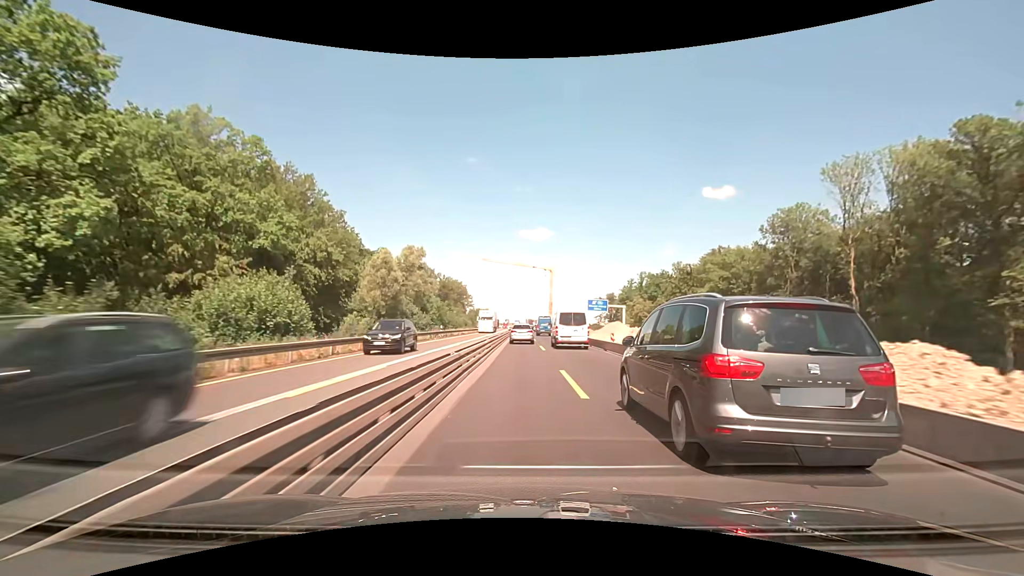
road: motorway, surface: concrete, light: Day
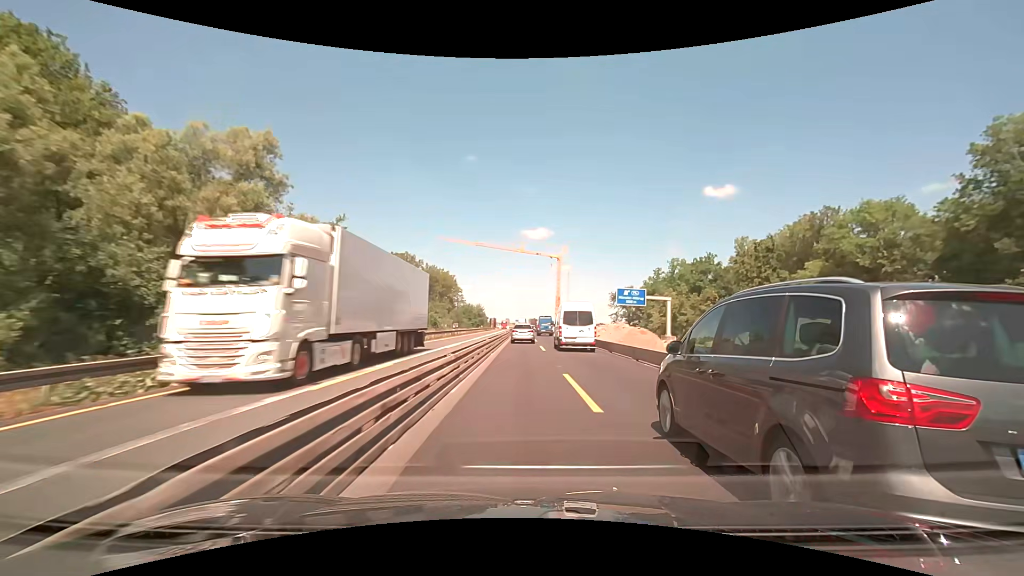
(0.0, +37.8) m; 0°
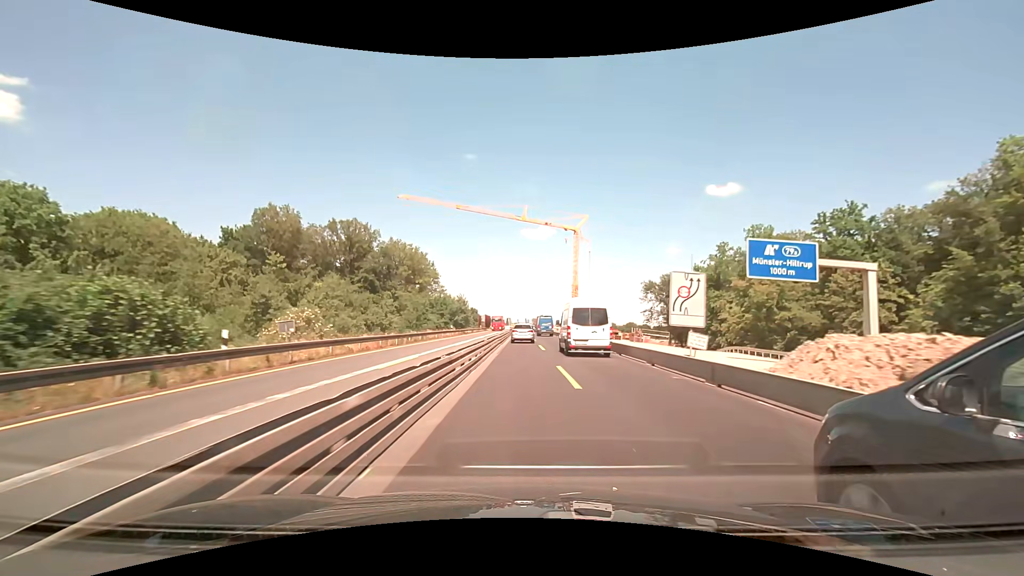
(0.0, +50.6) m; 0°
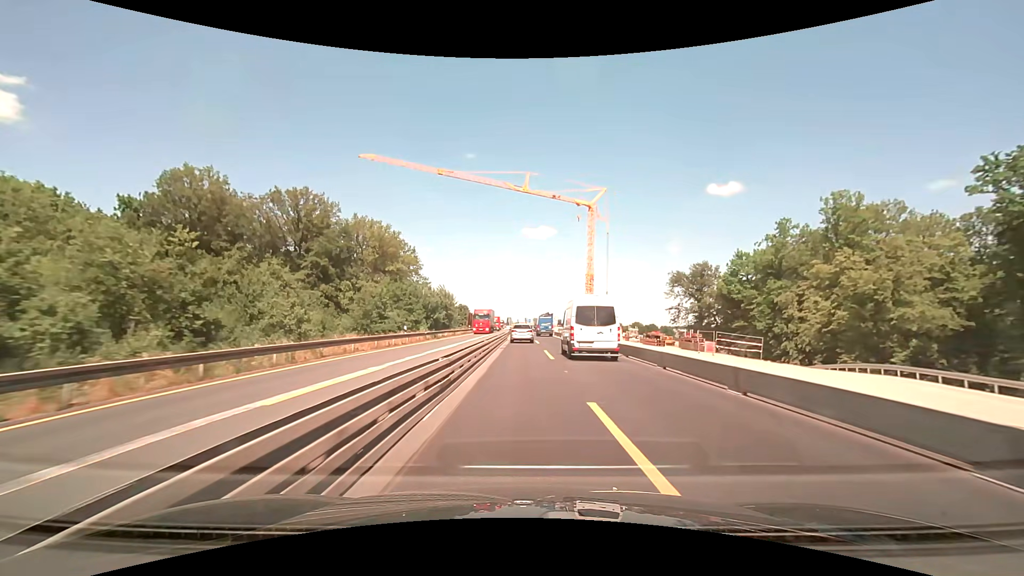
(-0.1, +25.4) m; 0°
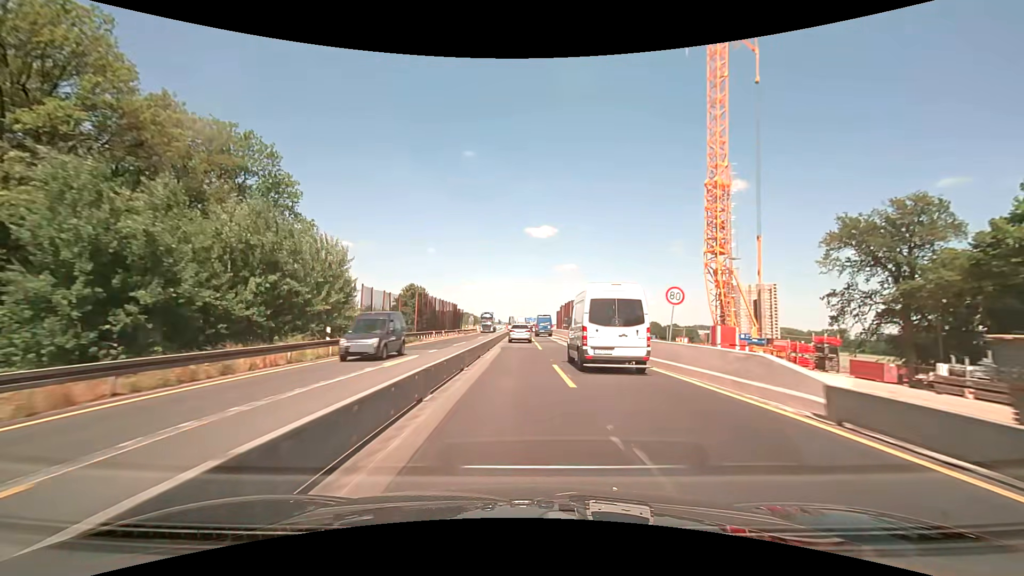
(-0.1, +63.3) m; 0°
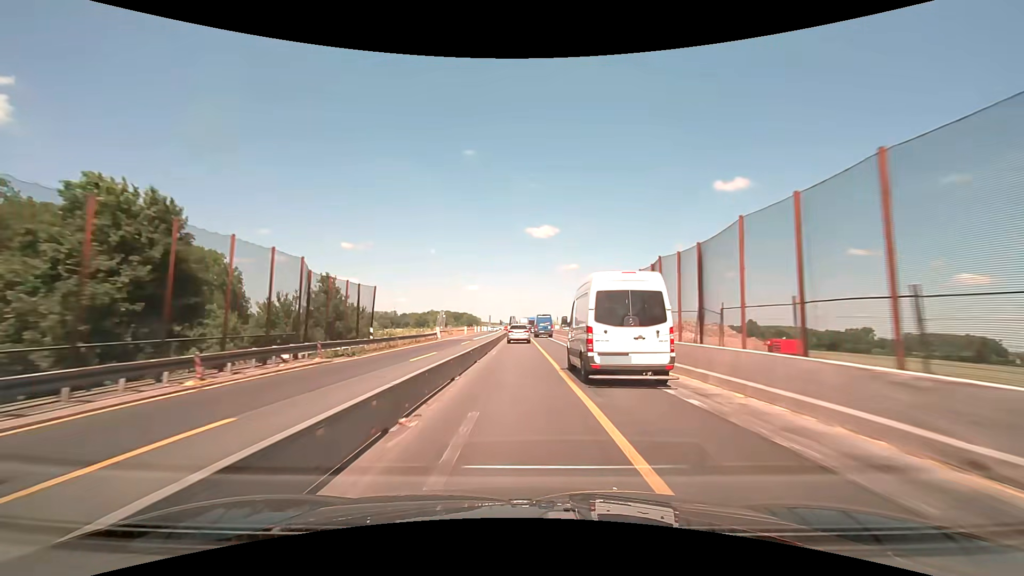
(-0.2, +50.6) m; 0°
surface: asphalt
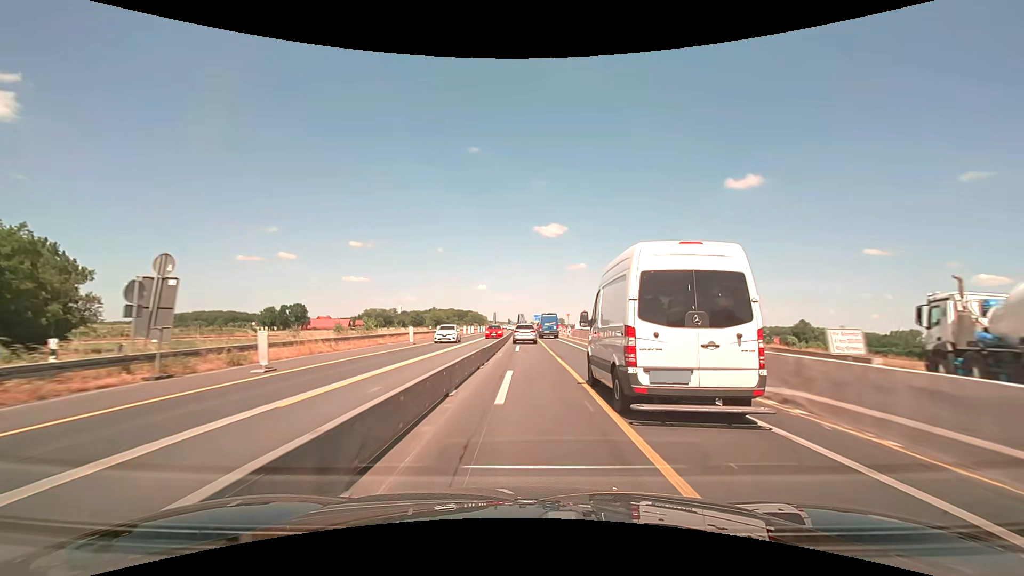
(-0.5, +63.3) m; -1°
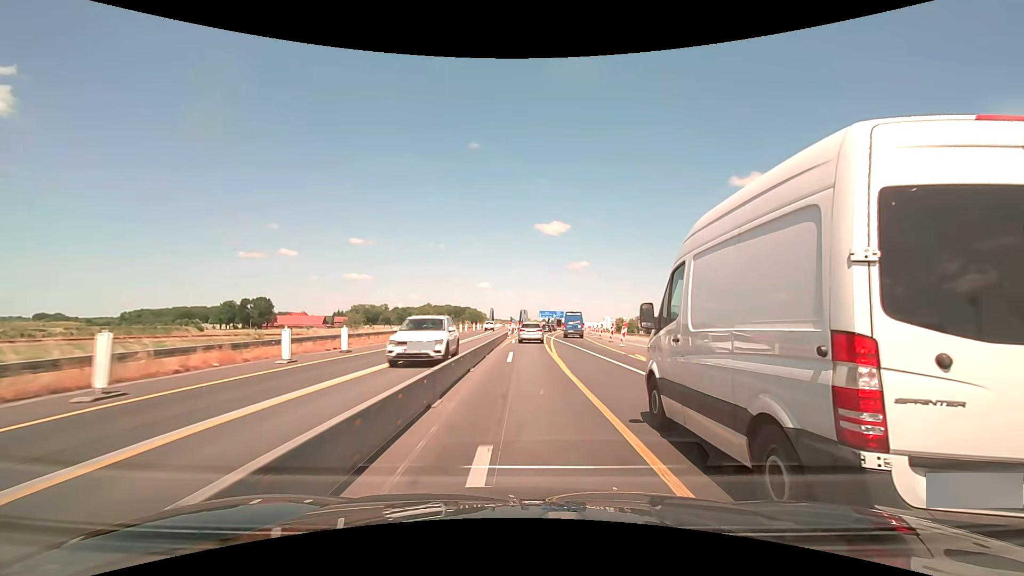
(+0.1, +63.3) m; 0°
(0, +10) (0, +20) (0, +30) (0, +40) (+1, +50) (+1, +60) (+2, +70) (+3, +80) (+4, +90) (+5, +100) m
